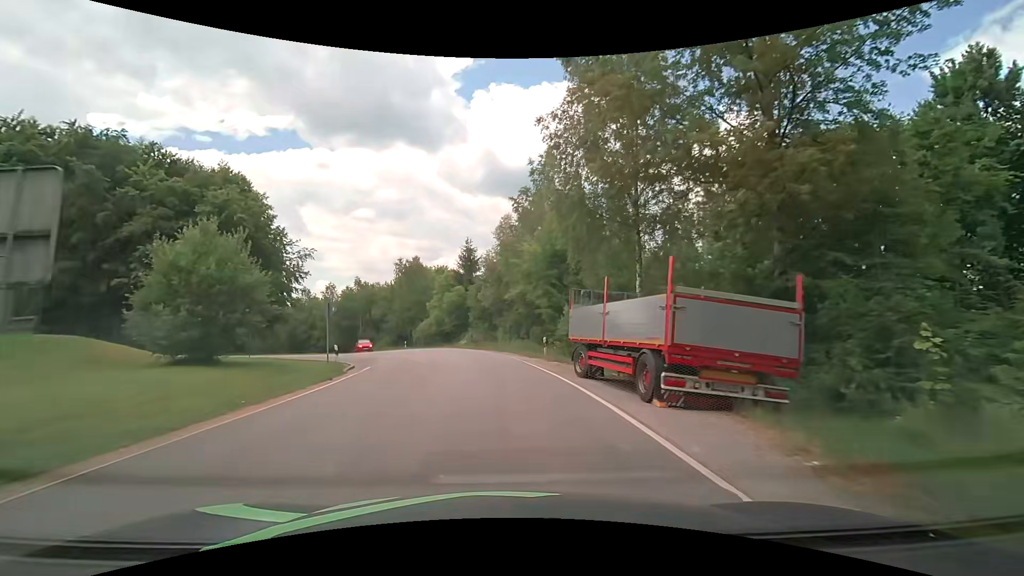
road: tertiary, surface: asphalt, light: Day
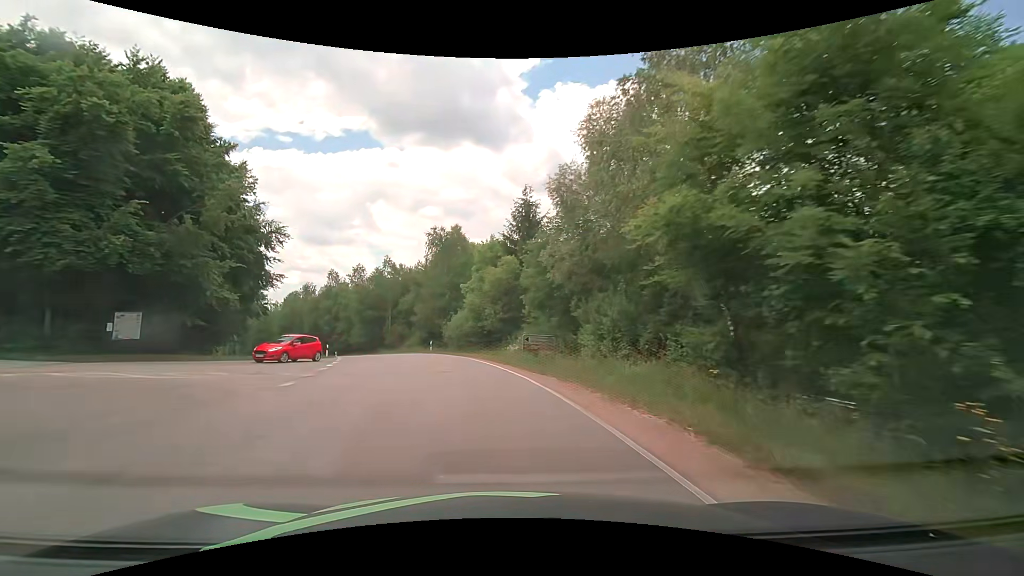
(-1.0, +22.7) m; -7°
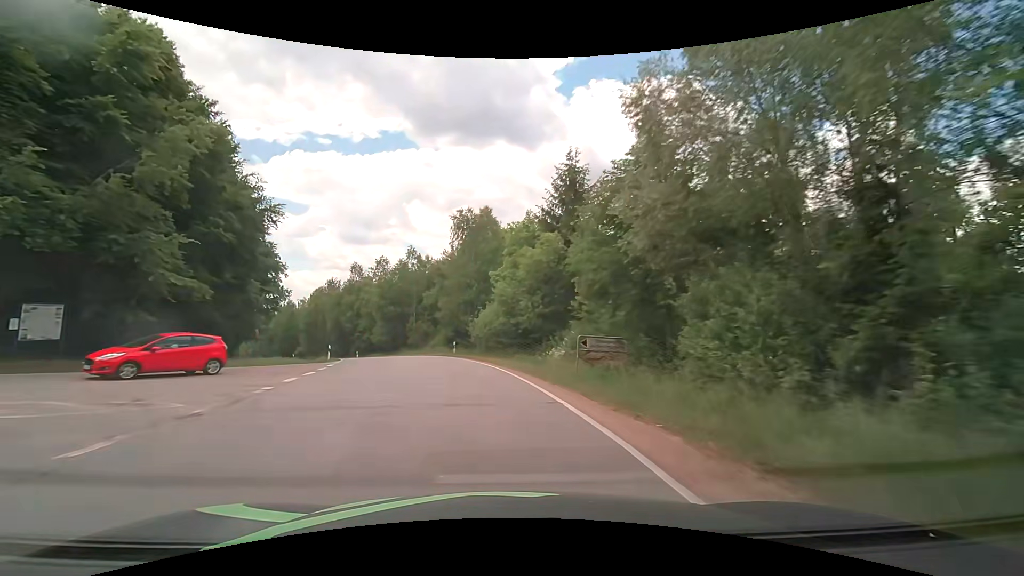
(-0.2, +8.1) m; -3°
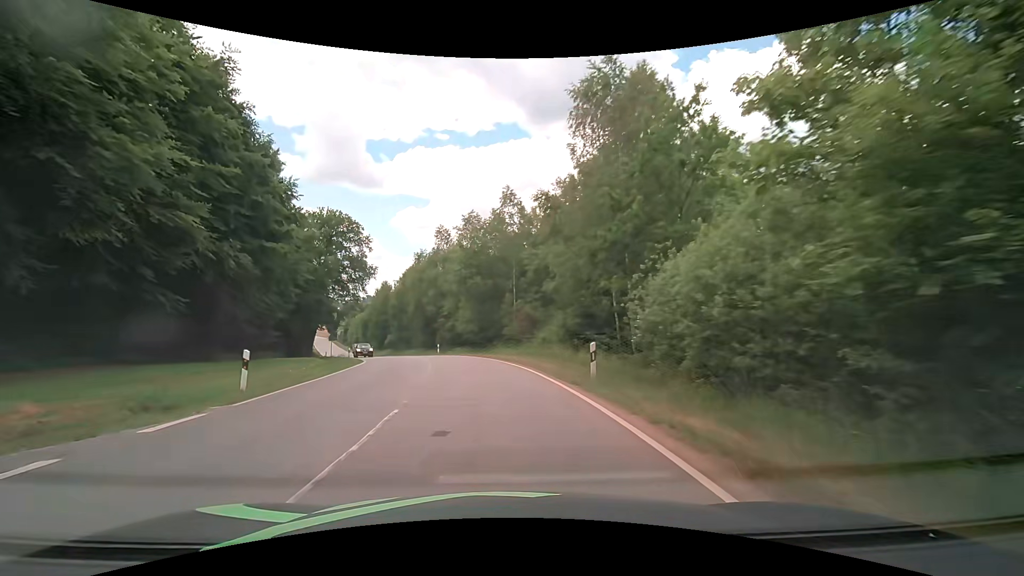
(-2.8, +23.5) m; -13°
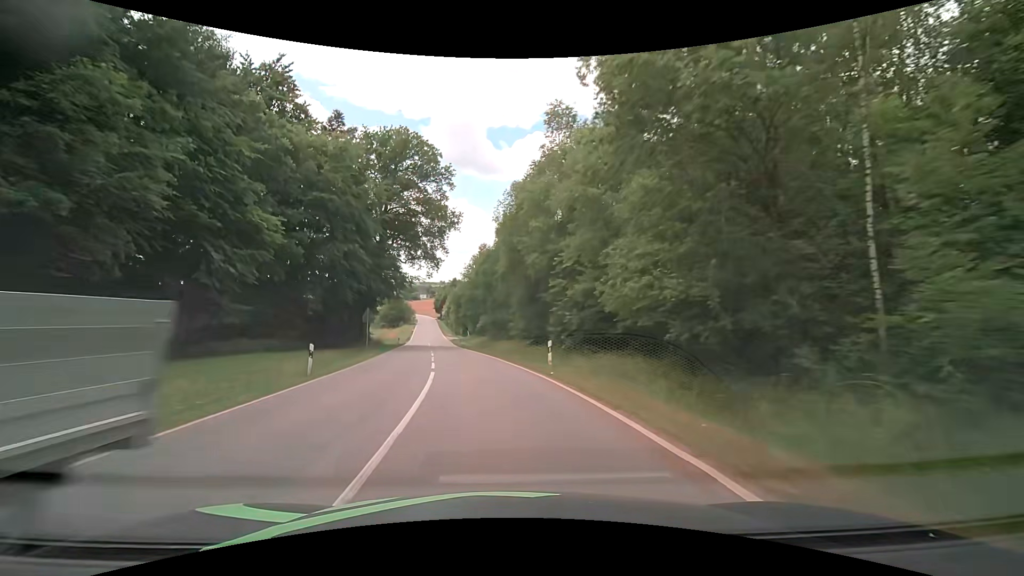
(-3.8, +31.1) m; -14°
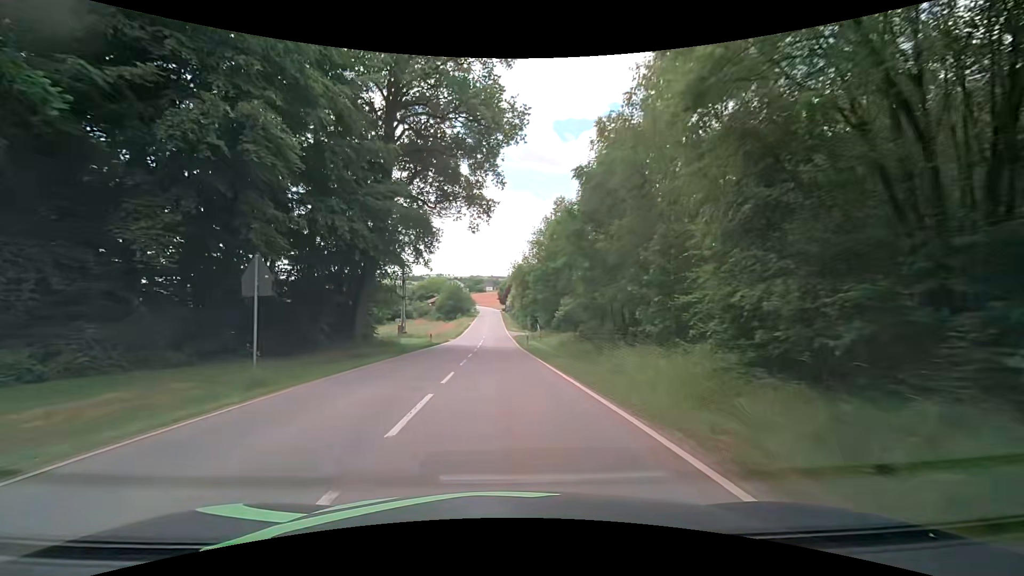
(-2.1, +25.2) m; -8°
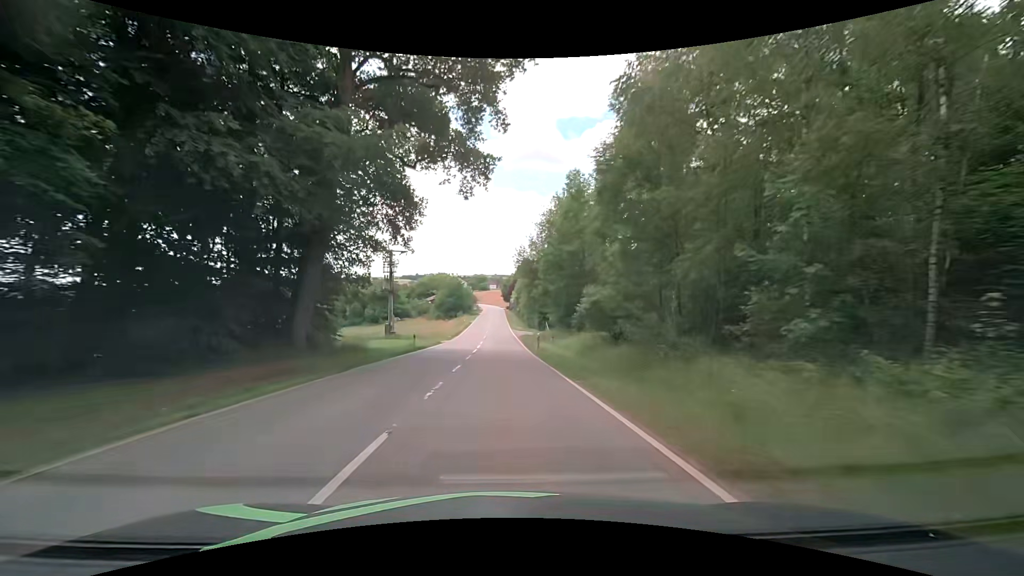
(-0.1, +9.0) m; 0°
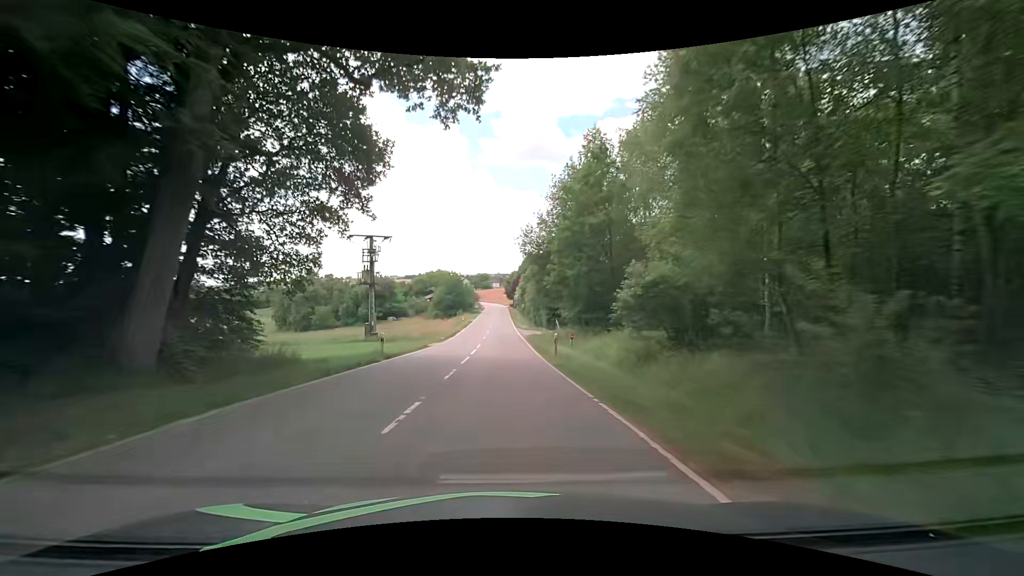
(-0.1, +9.2) m; 0°
(0, +10) (0, +20) (-1, +30) (-1, +40) (-1, +50) (-2, +60) (-2, +70) (-2, +80) (-2, +90) (-3, +100) m
